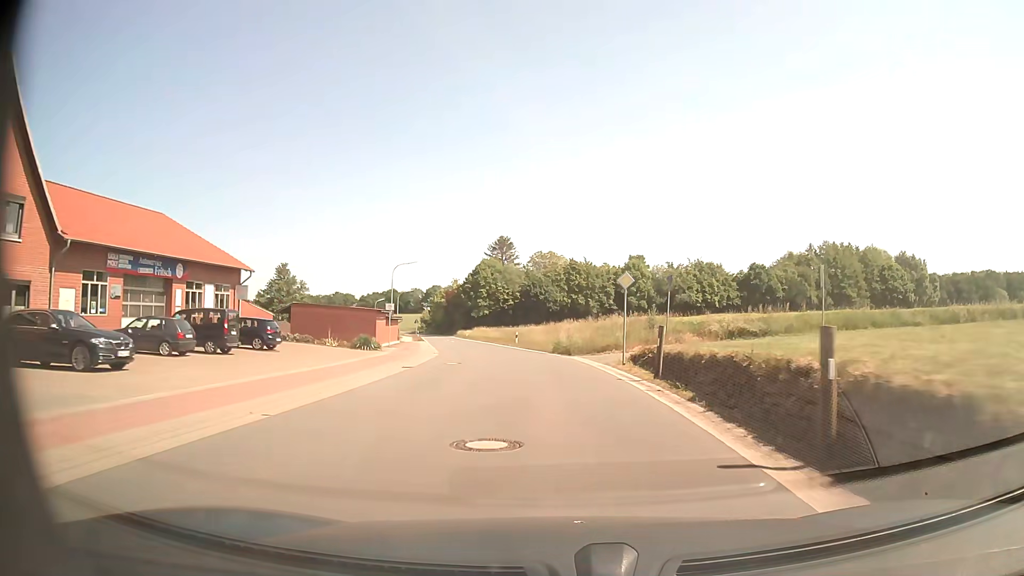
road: tertiary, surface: asphalt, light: Day
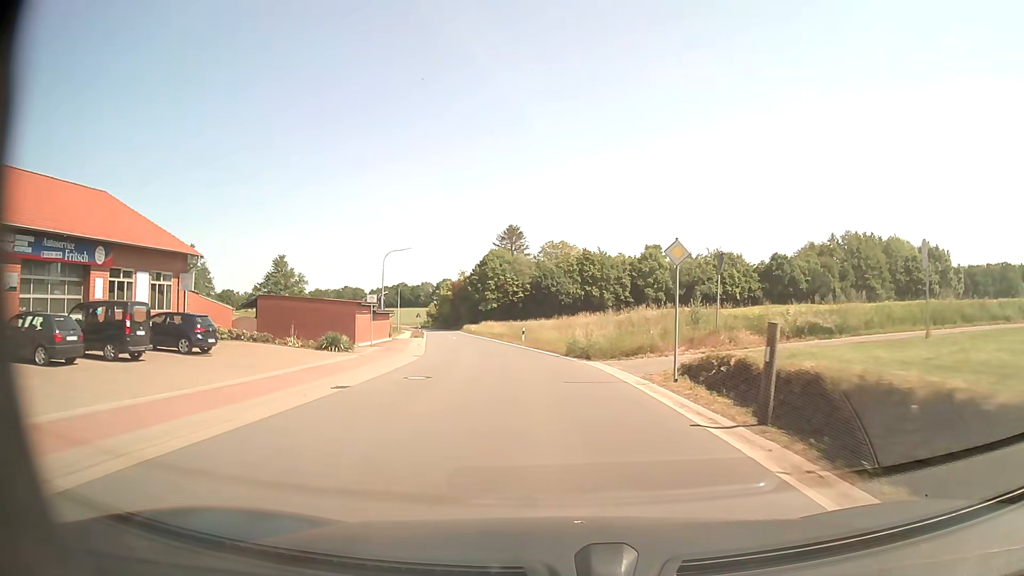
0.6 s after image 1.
(0.0, +7.6) m; -1°
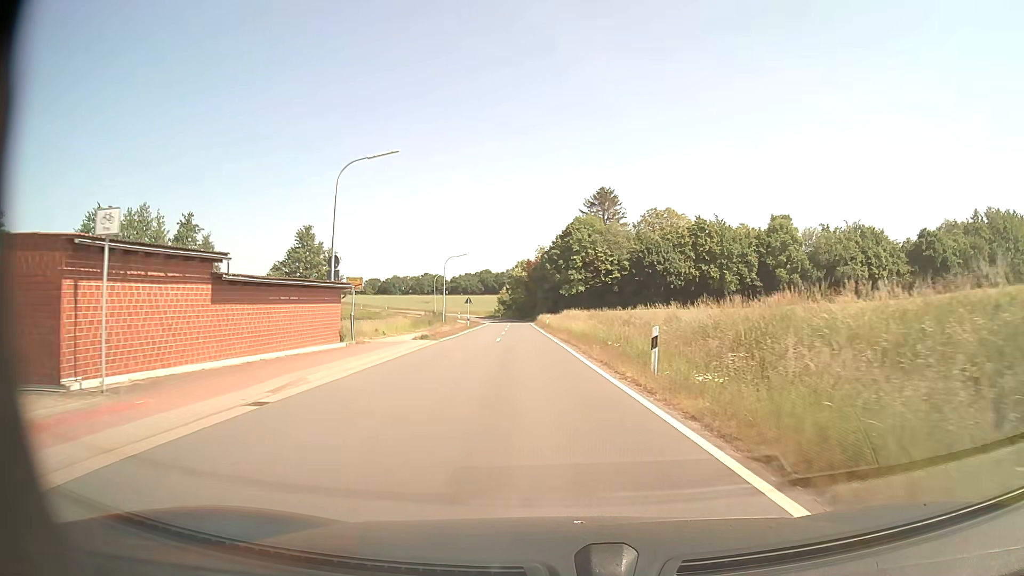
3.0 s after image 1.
(-2.1, +30.7) m; -8°
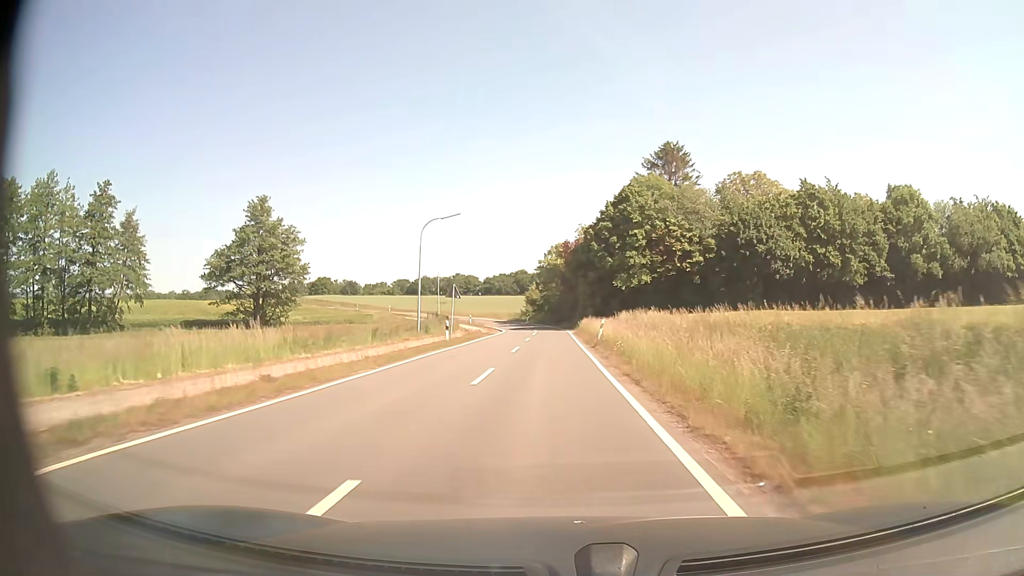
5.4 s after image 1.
(-1.0, +31.0) m; -3°
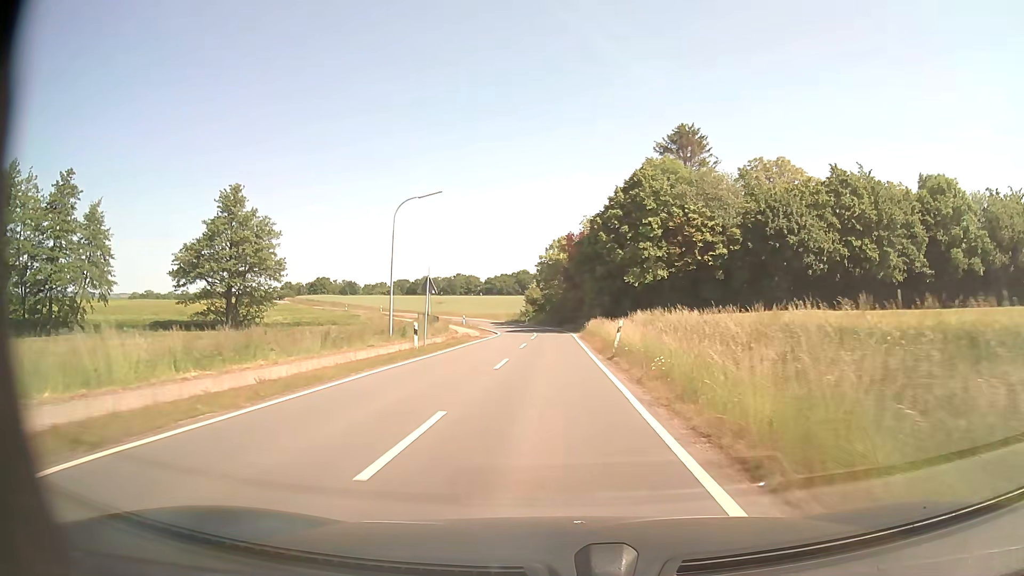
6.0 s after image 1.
(0.0, +8.0) m; 0°
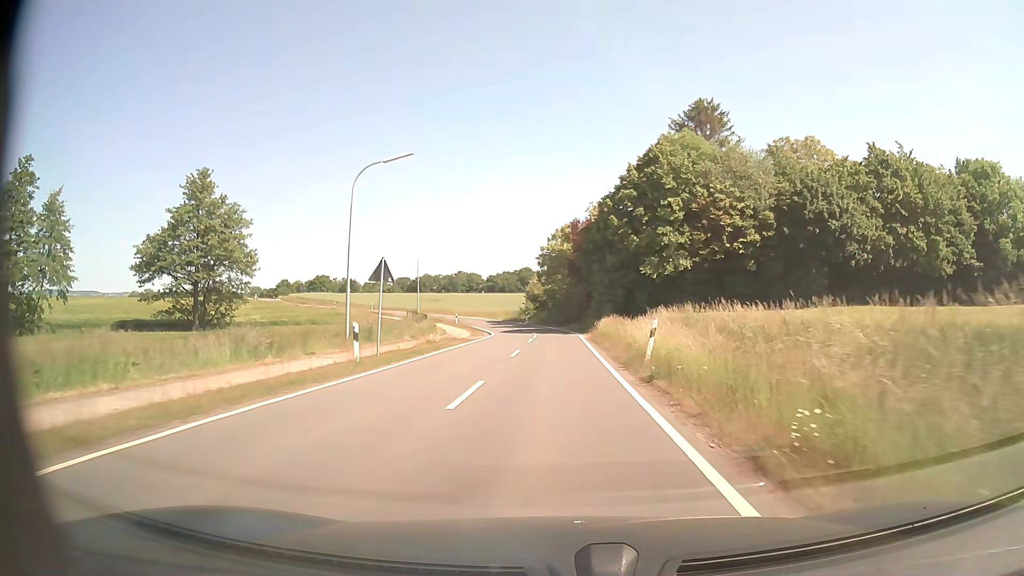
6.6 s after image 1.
(0.0, +8.0) m; 0°
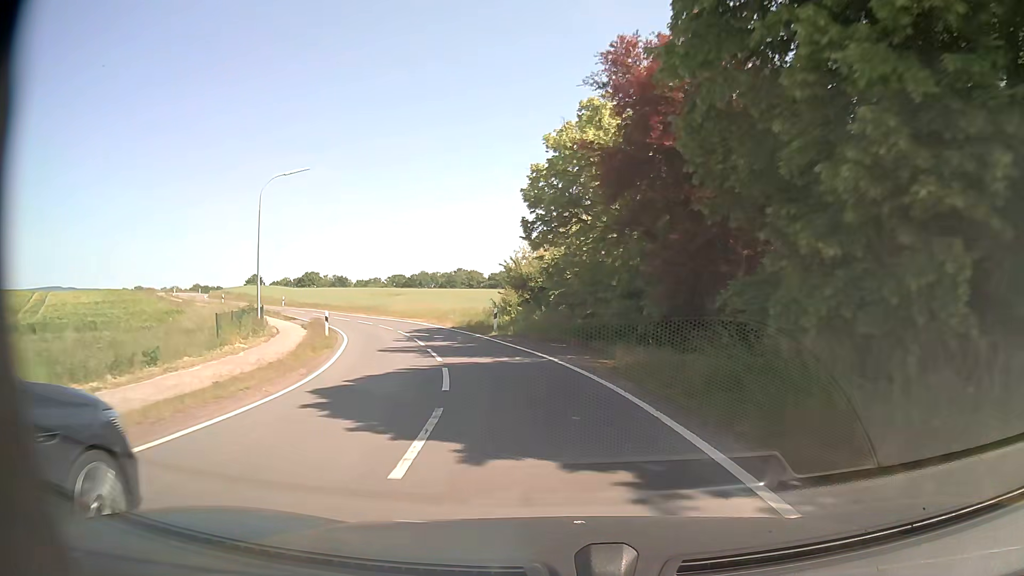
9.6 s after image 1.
(-0.2, +40.4) m; 0°
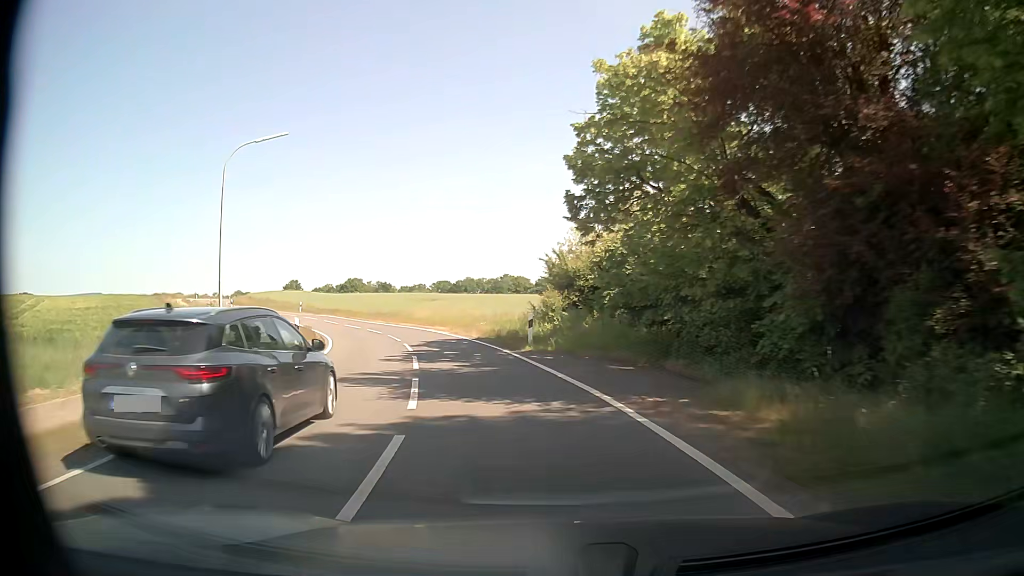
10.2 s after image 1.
(-0.2, +8.2) m; -4°
(-1, +10) (-3, +20) (-6, +29) (-10, +38) (-15, +47) (-21, +55) (-28, +62) (-34, +70) (-41, +78) (-47, +86) m
